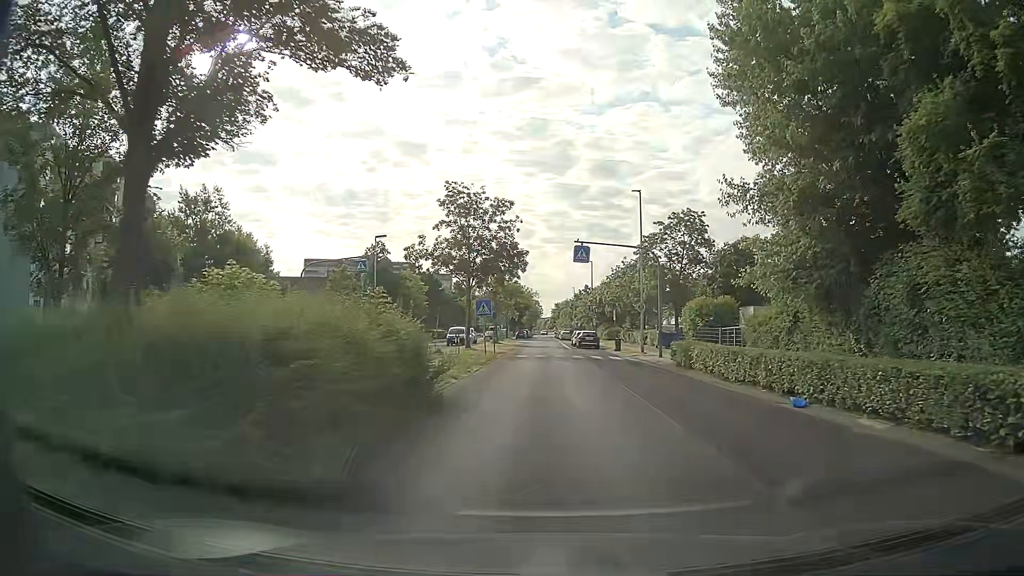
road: unclassified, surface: asphalt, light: Day
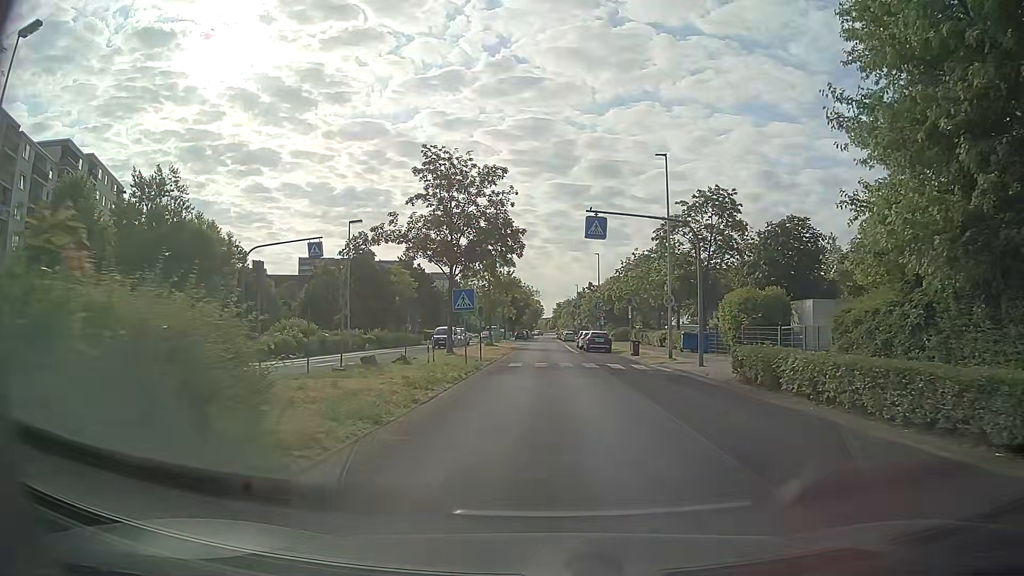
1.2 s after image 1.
(0.0, +9.0) m; +1°
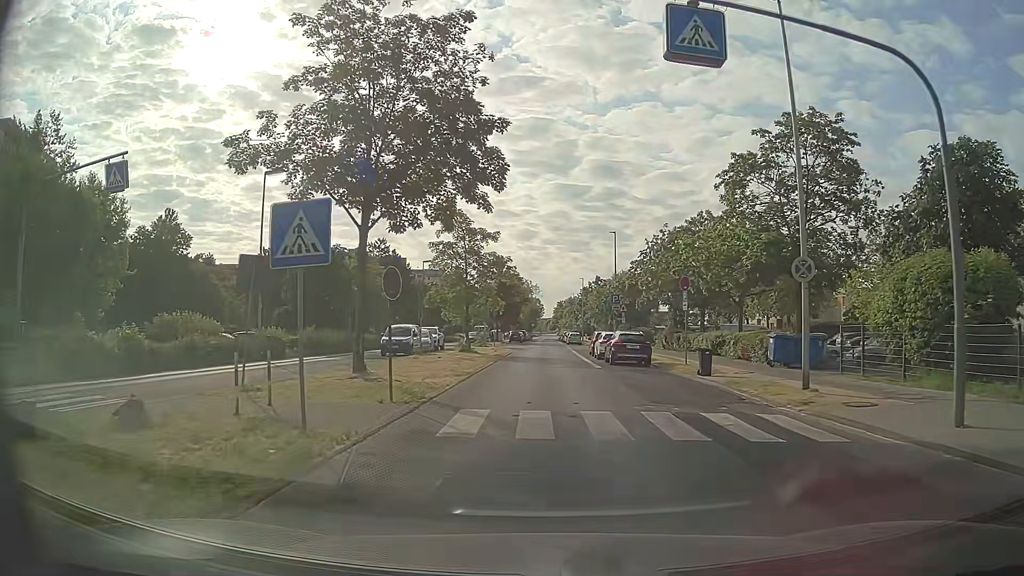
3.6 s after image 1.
(-0.2, +17.5) m; 0°
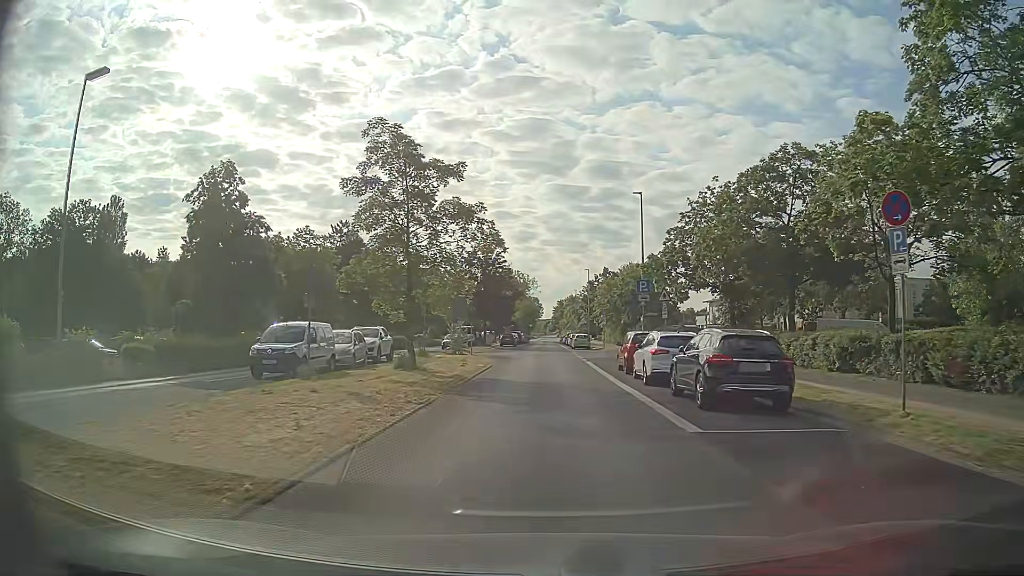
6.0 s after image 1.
(0.0, +17.4) m; 0°
(0, +10) (0, +20) (0, +30) (0, +40) (0, +50) (0, +60) (0, +70) (0, +80) (0, +90) (0, +100) m
